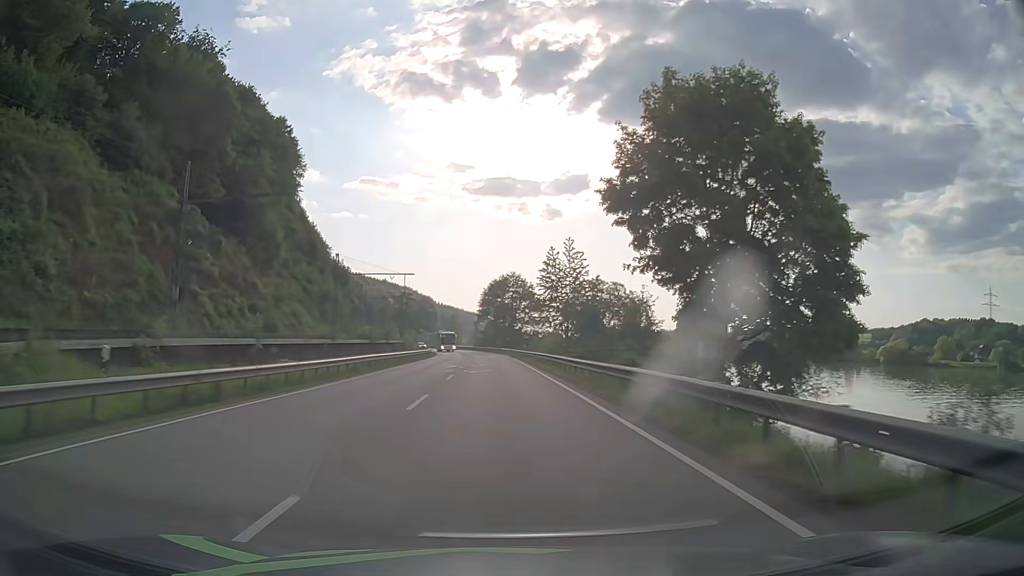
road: primary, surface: asphalt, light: Day
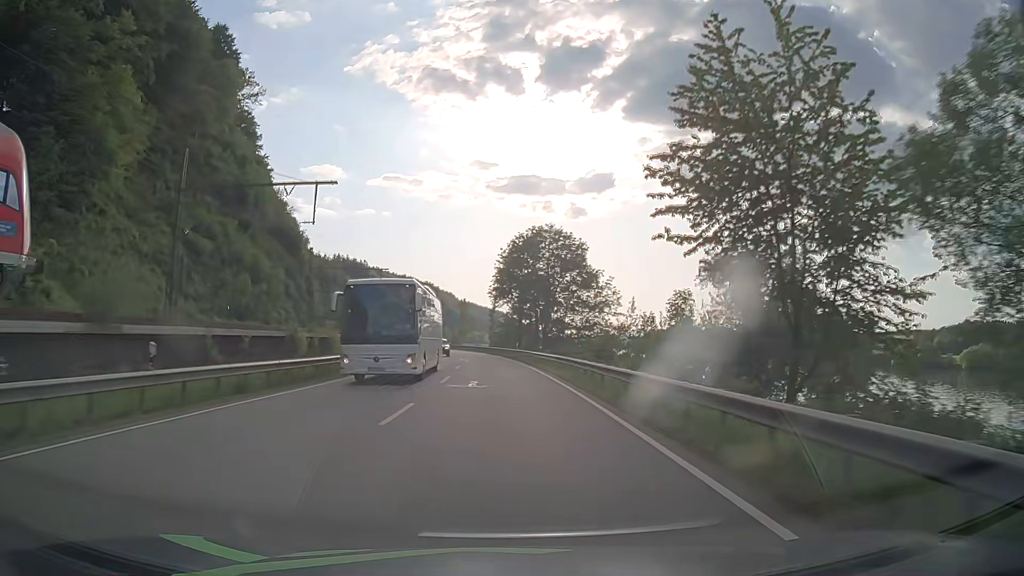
(-0.9, +50.4) m; -2°
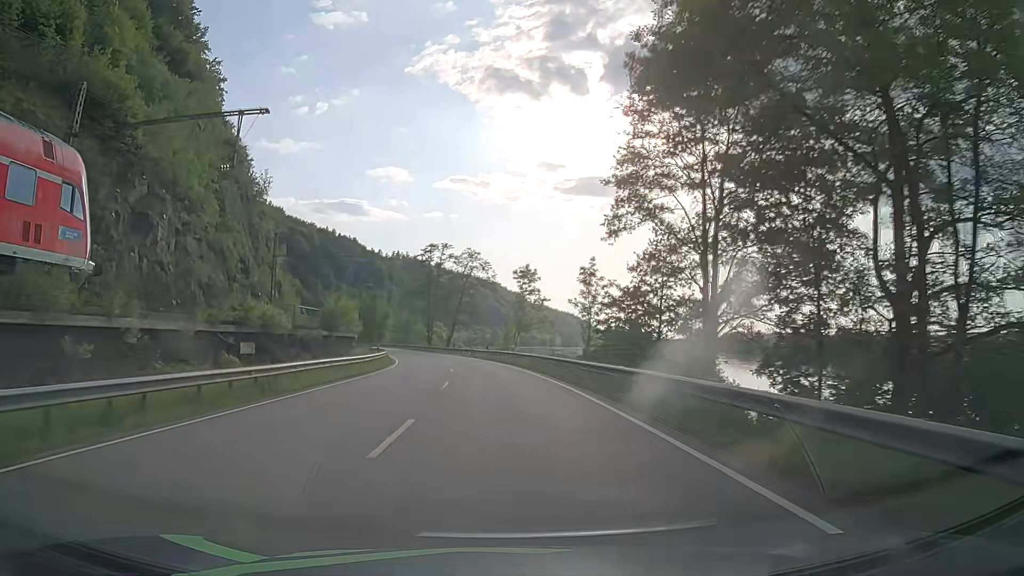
(-3.2, +62.5) m; -6°
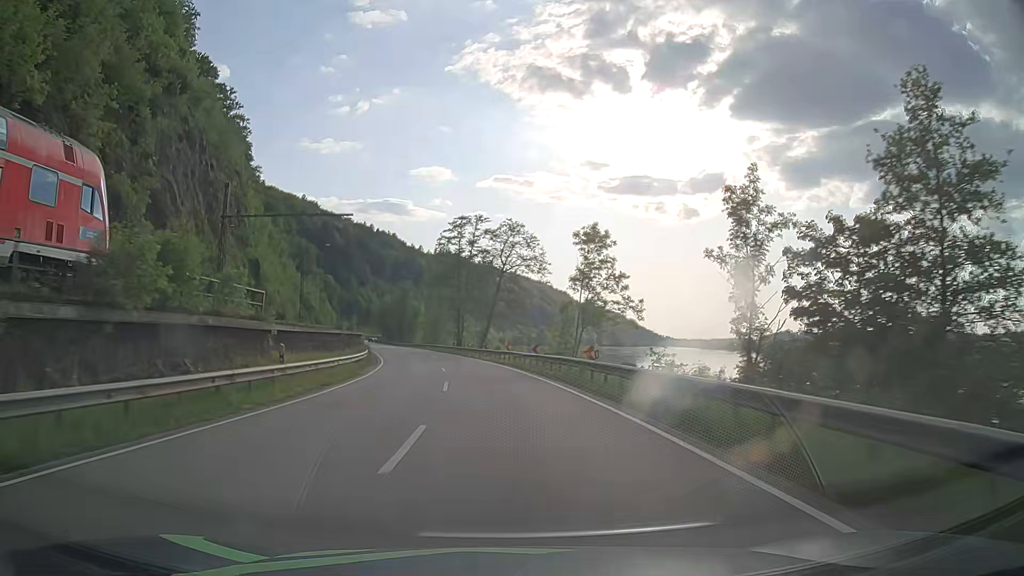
(-0.8, +25.0) m; -4°
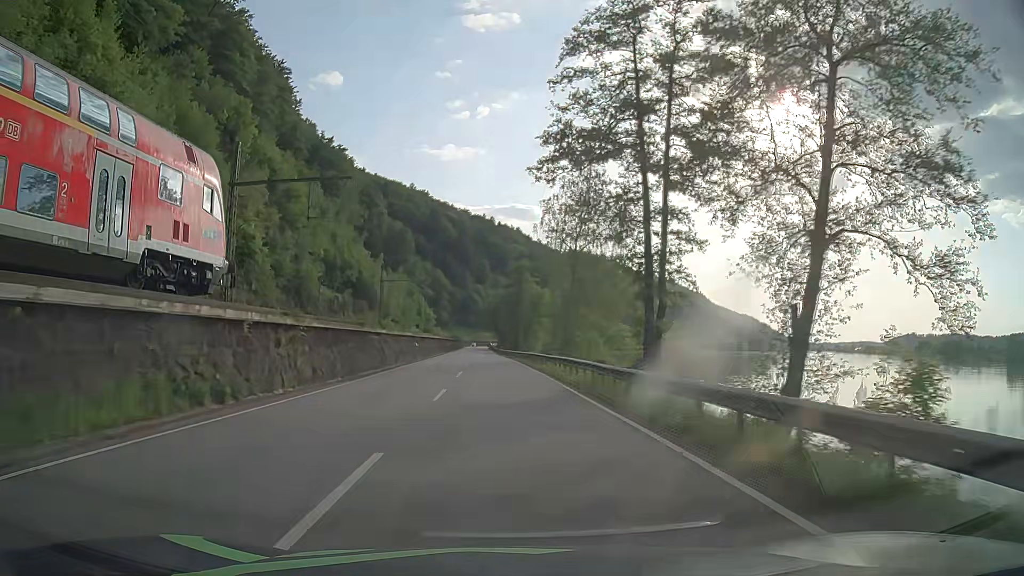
(-6.4, +62.0) m; -11°
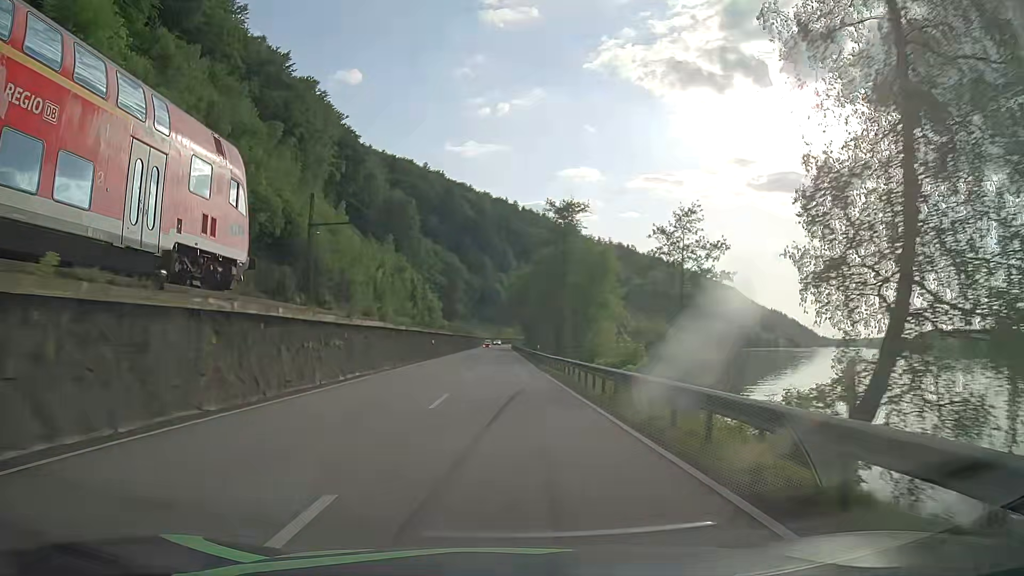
(-1.2, +50.0) m; -2°
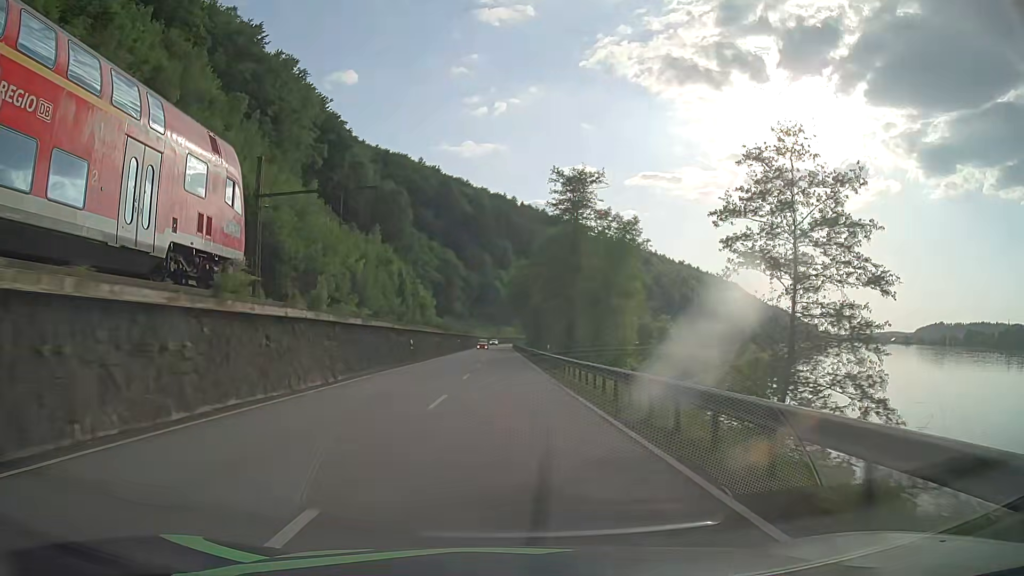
(+0.1, +12.5) m; 0°
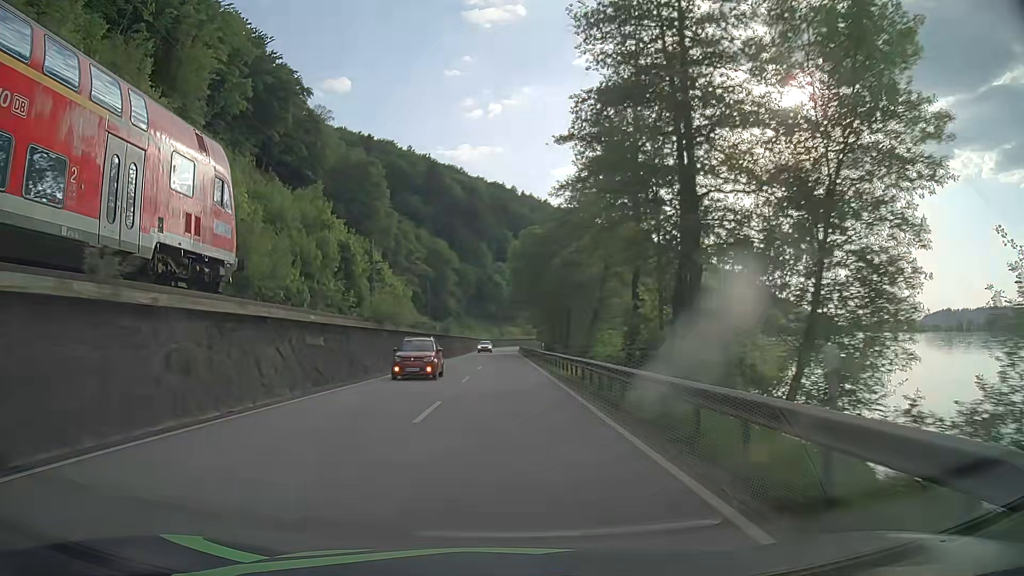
(-0.1, +37.7) m; -1°
(0, +10) (0, +20) (0, +30) (0, +40) (0, +50) (0, +60) (0, +70) (0, +80) (0, +90) (0, +100) m
